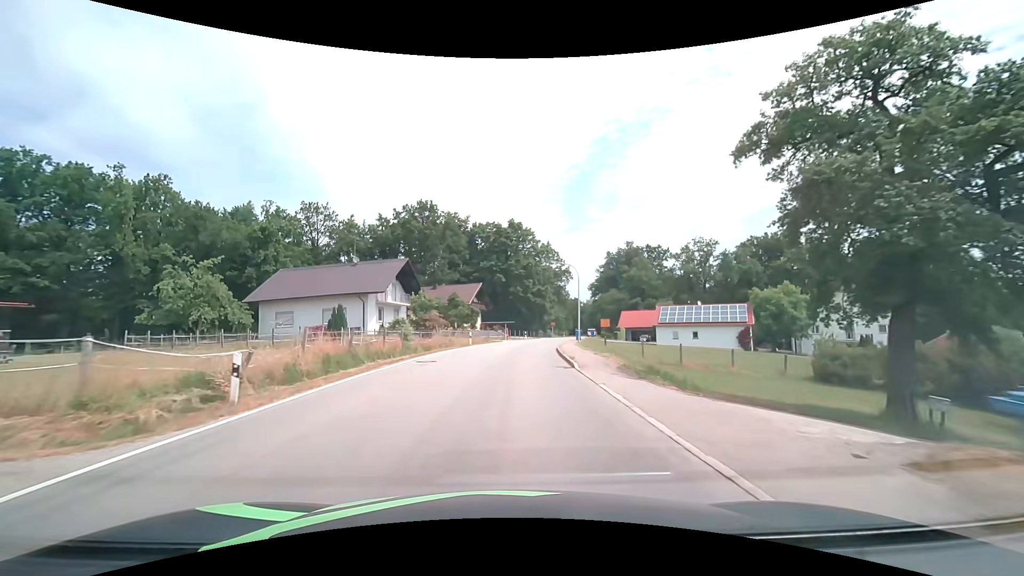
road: secondary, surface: asphalt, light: Day
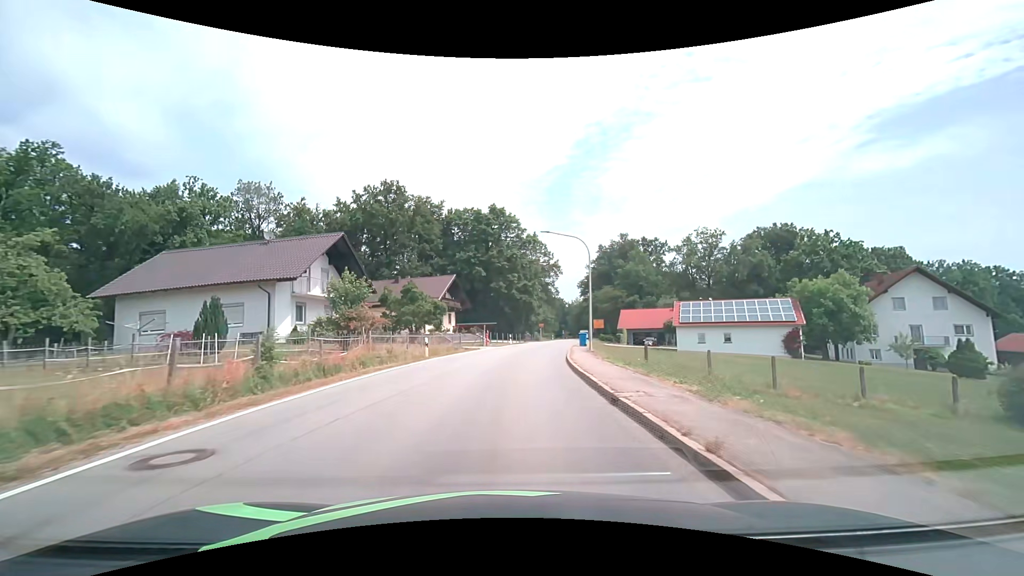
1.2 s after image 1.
(+0.1, +14.4) m; +2°
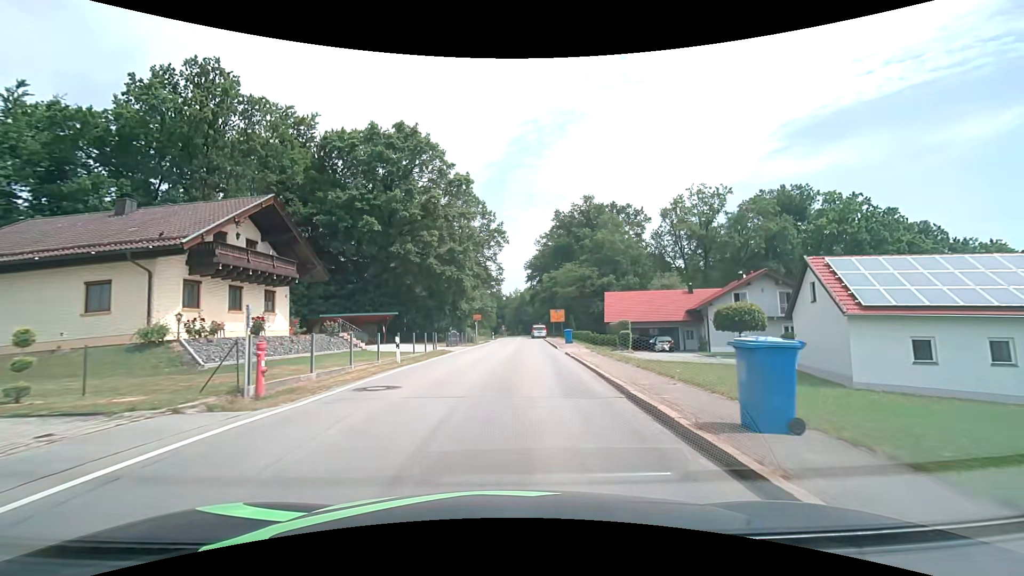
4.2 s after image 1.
(+1.8, +33.5) m; +8°
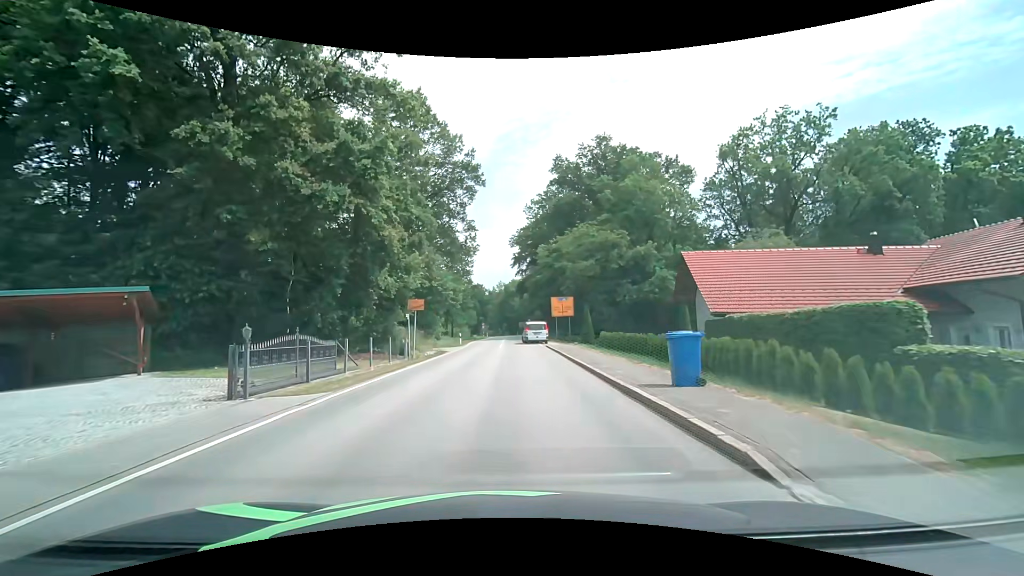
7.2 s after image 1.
(+0.7, +28.5) m; +2°
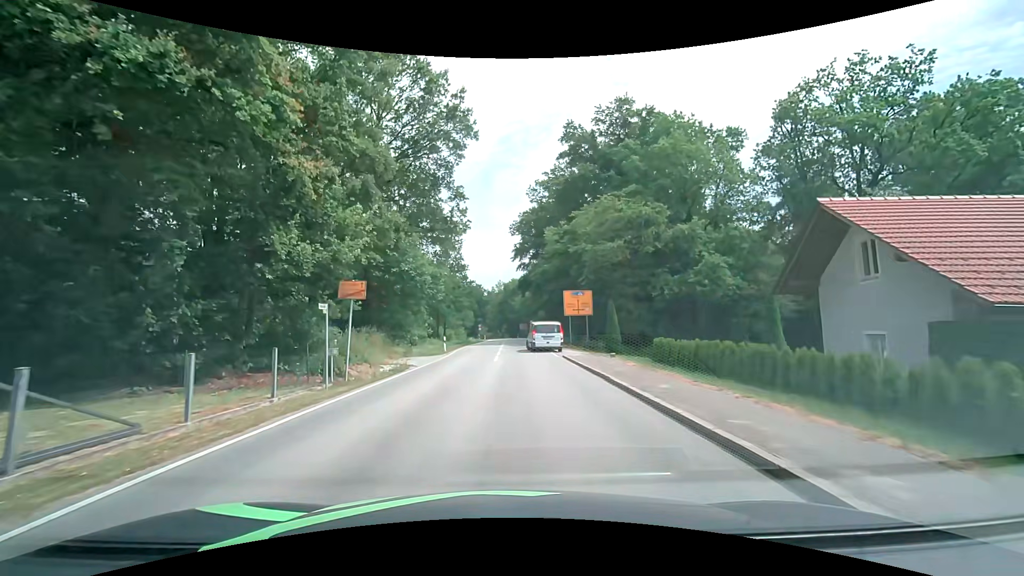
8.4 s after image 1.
(-0.1, +11.3) m; 0°
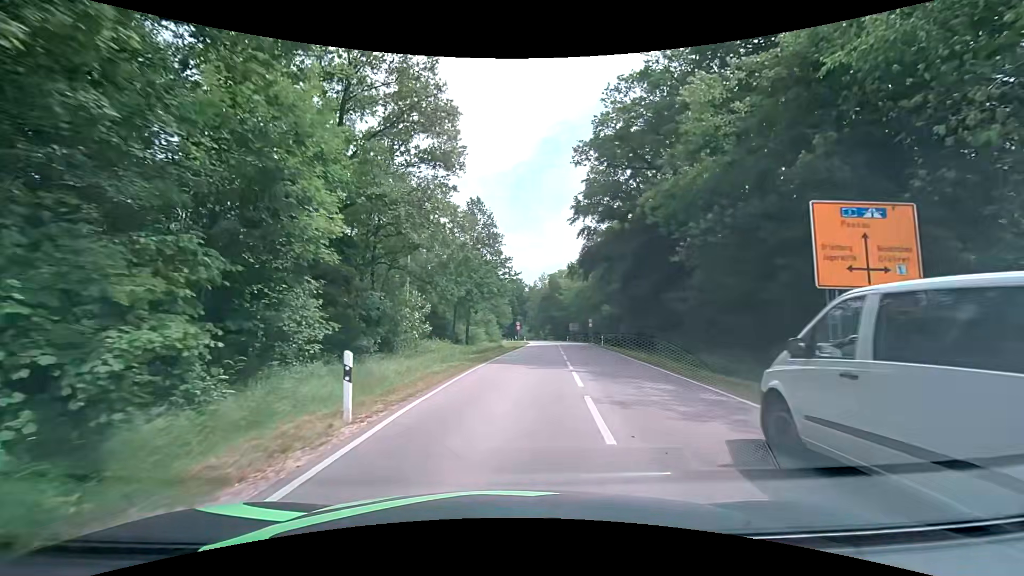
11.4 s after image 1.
(-1.1, +27.8) m; -5°
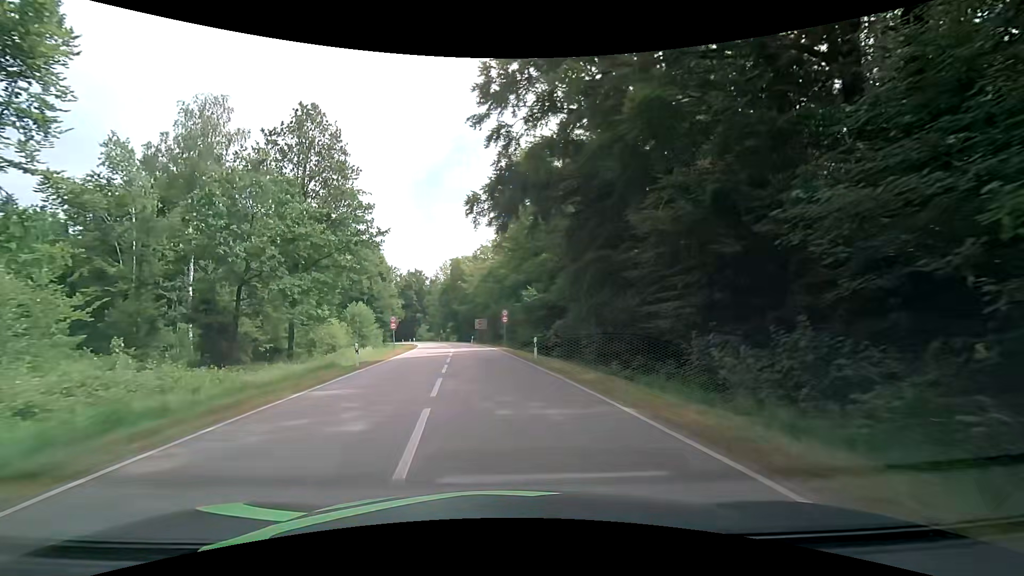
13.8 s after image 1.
(+3.2, +24.6) m; +12°
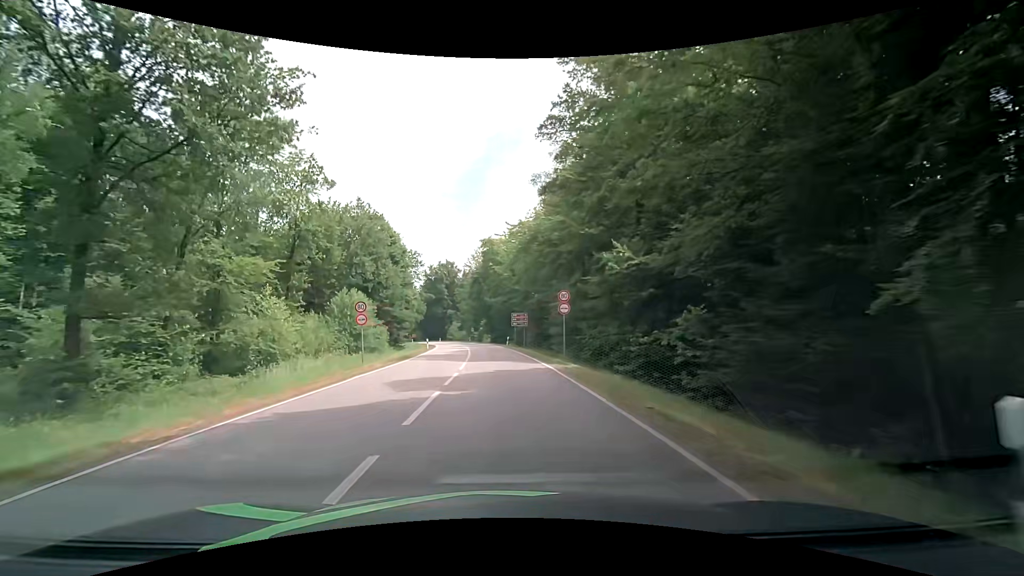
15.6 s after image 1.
(-1.4, +21.1) m; -5°
